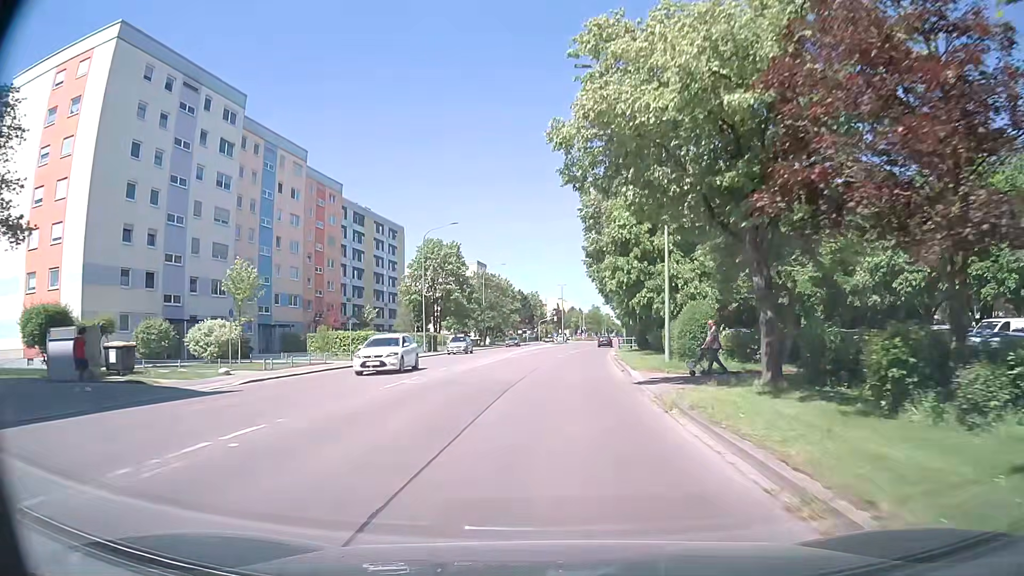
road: tertiary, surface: asphalt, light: Day
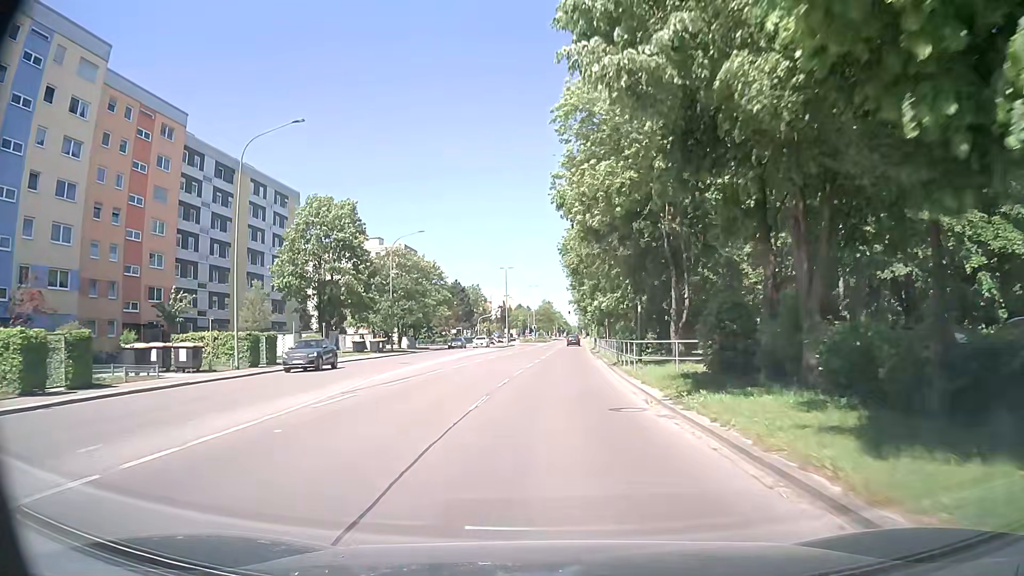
(0.0, +31.9) m; +3°
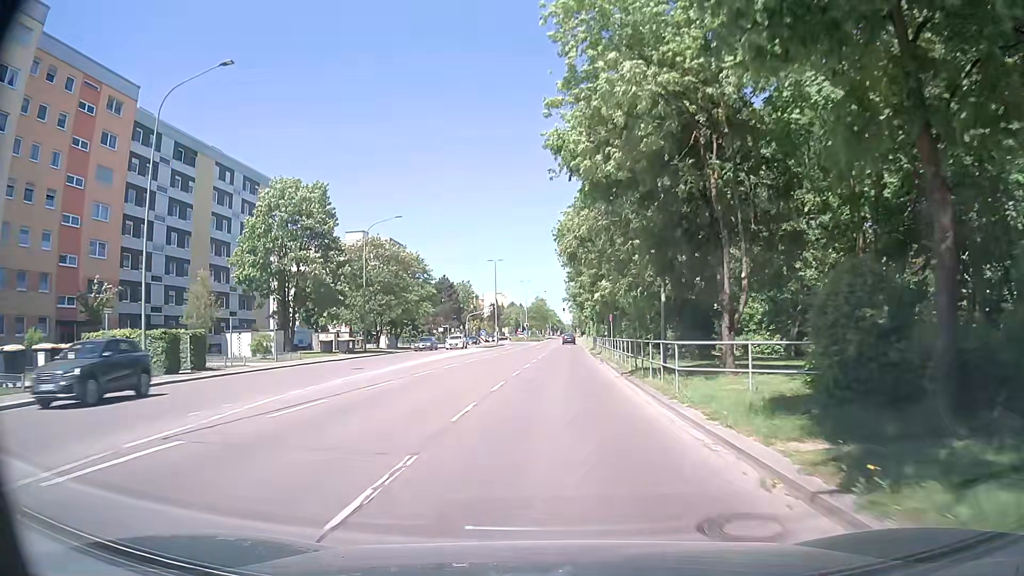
(0.0, +8.0) m; 0°
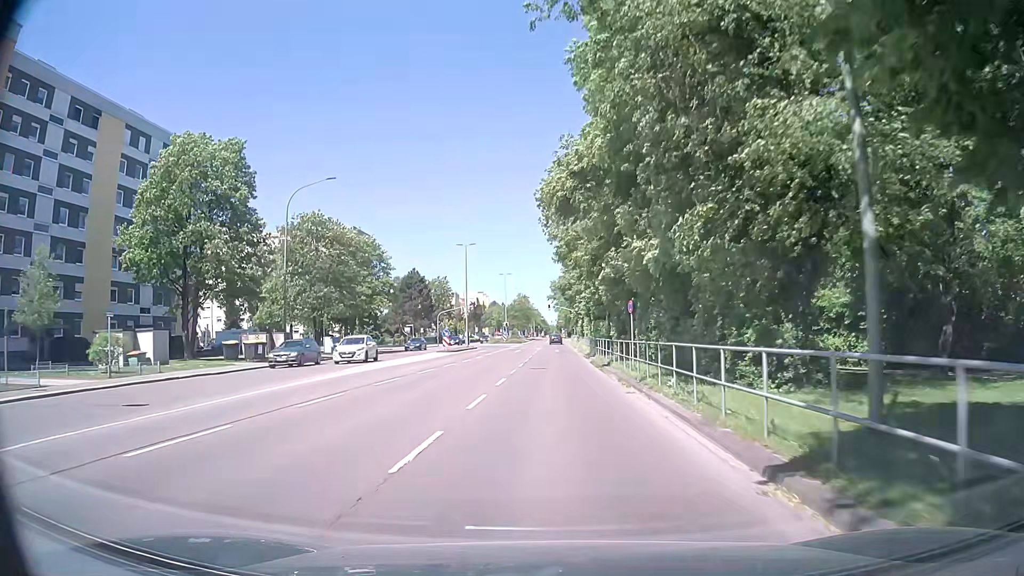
(+0.3, +16.0) m; +2°
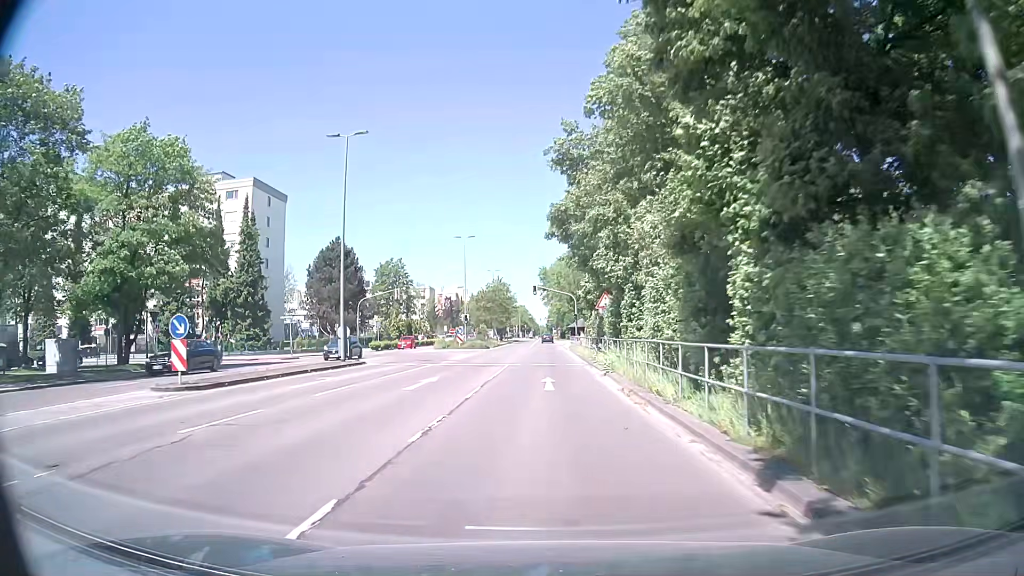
(+0.4, +40.2) m; +1°
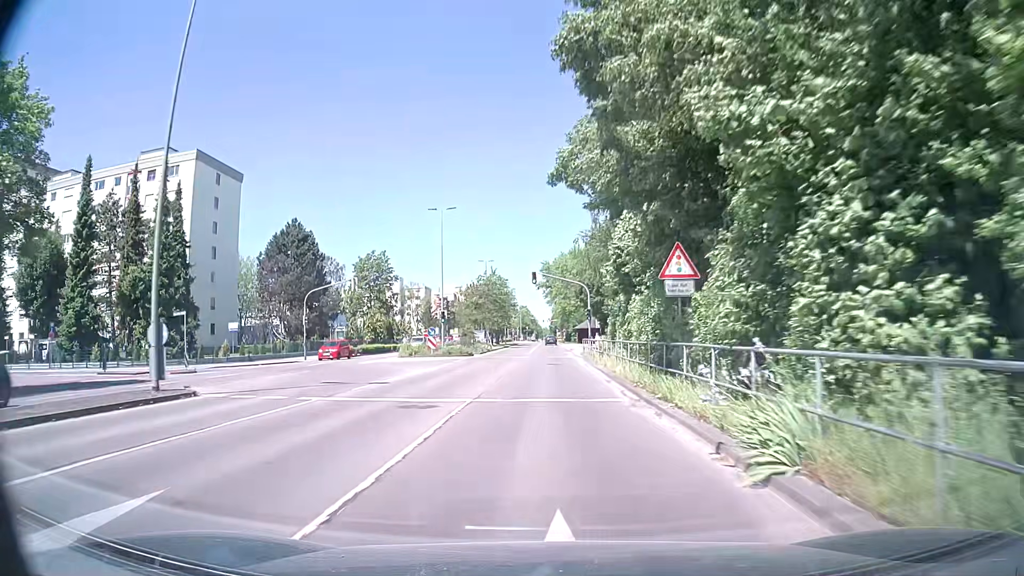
(-0.1, +16.2) m; -1°
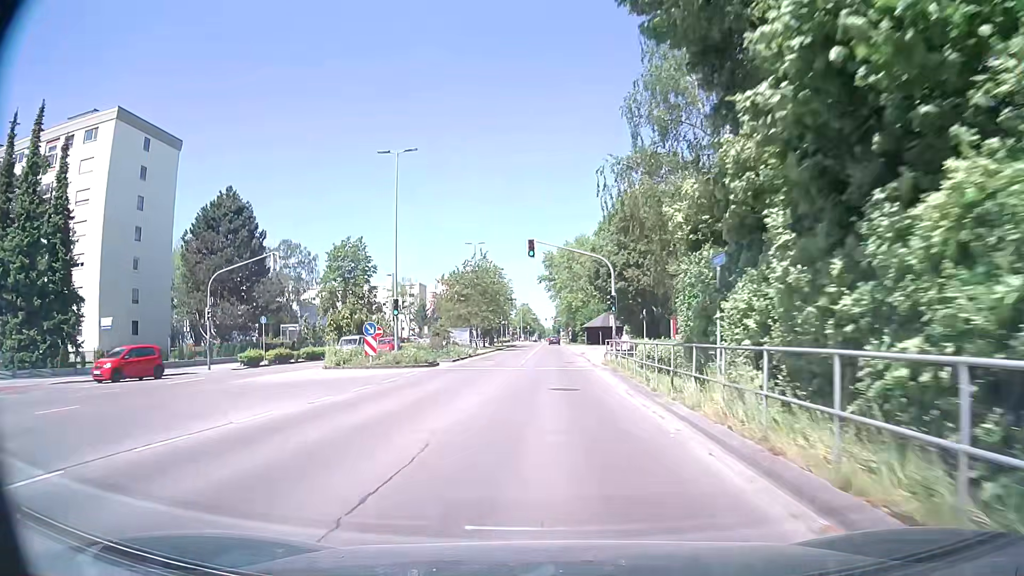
(0.0, +16.2) m; -1°
